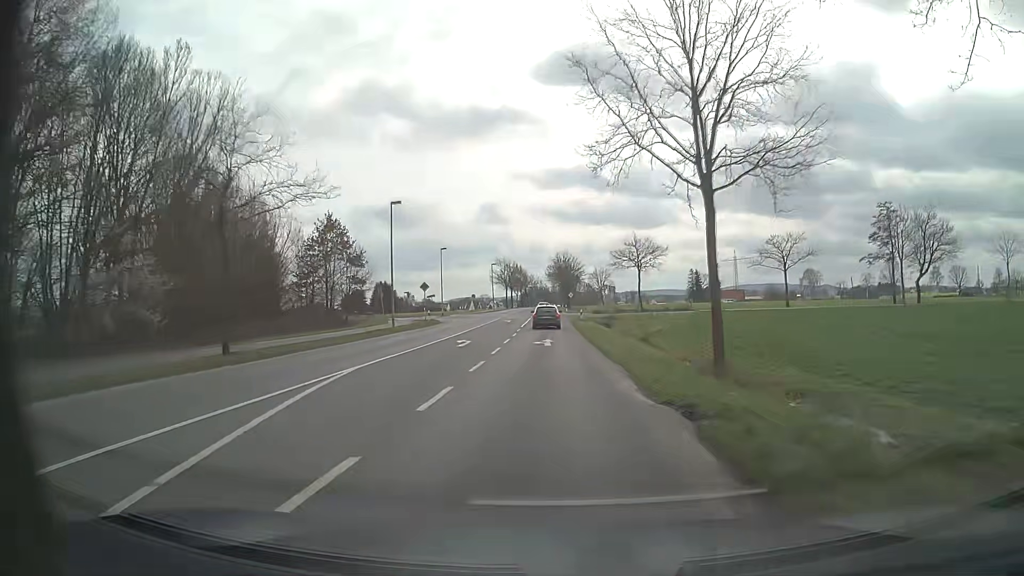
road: secondary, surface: asphalt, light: Day
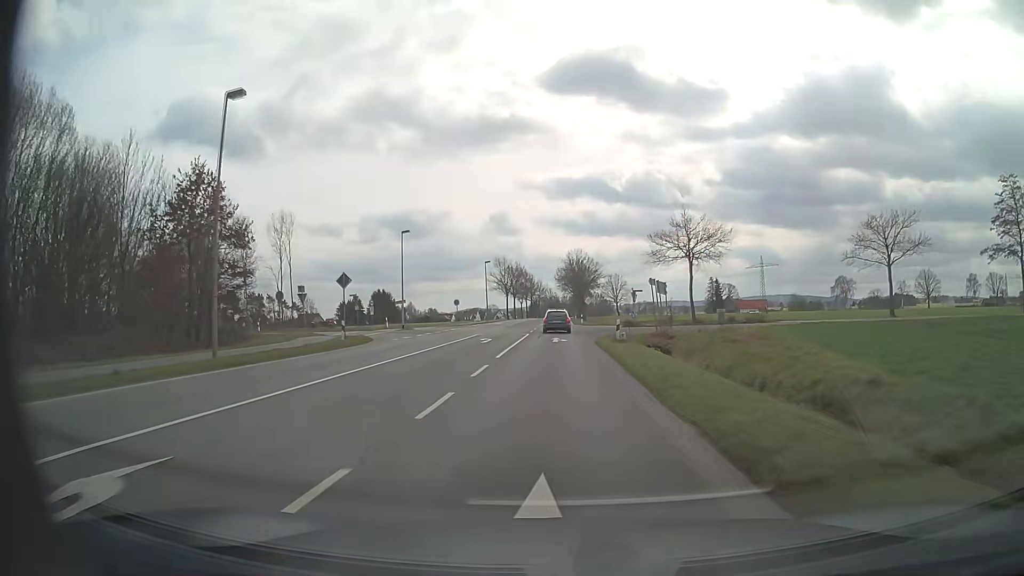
(-0.1, +24.6) m; -1°
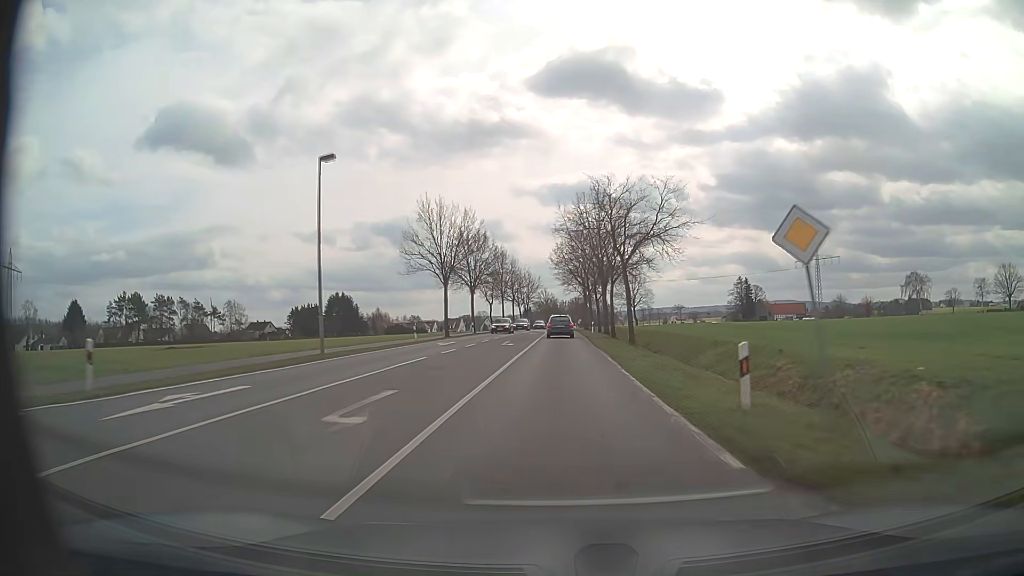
(-0.1, +61.4) m; 0°
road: tertiary
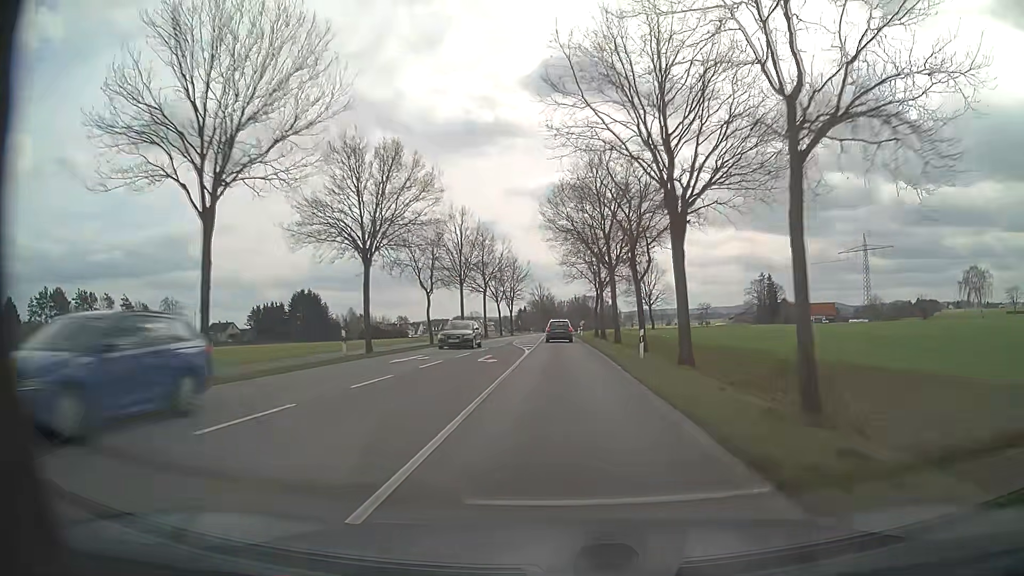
(+0.2, +36.3) m; 0°
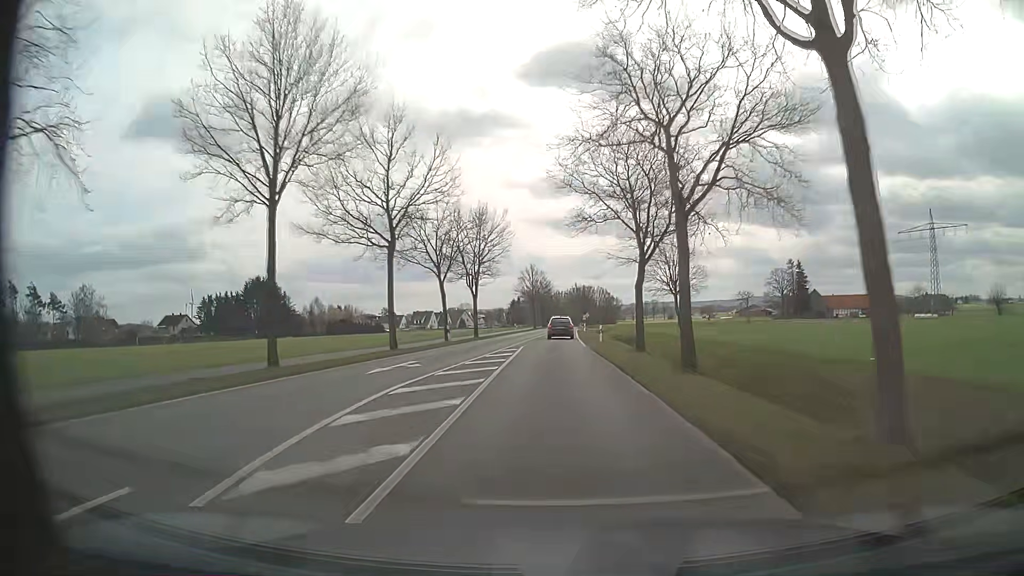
(0.0, +35.8) m; 0°
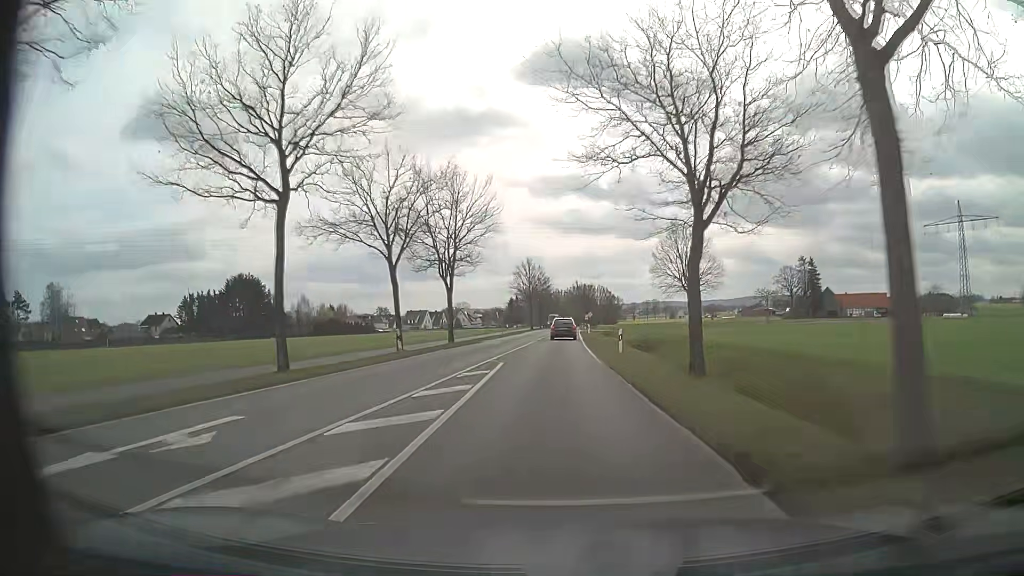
(0.0, +11.9) m; 0°
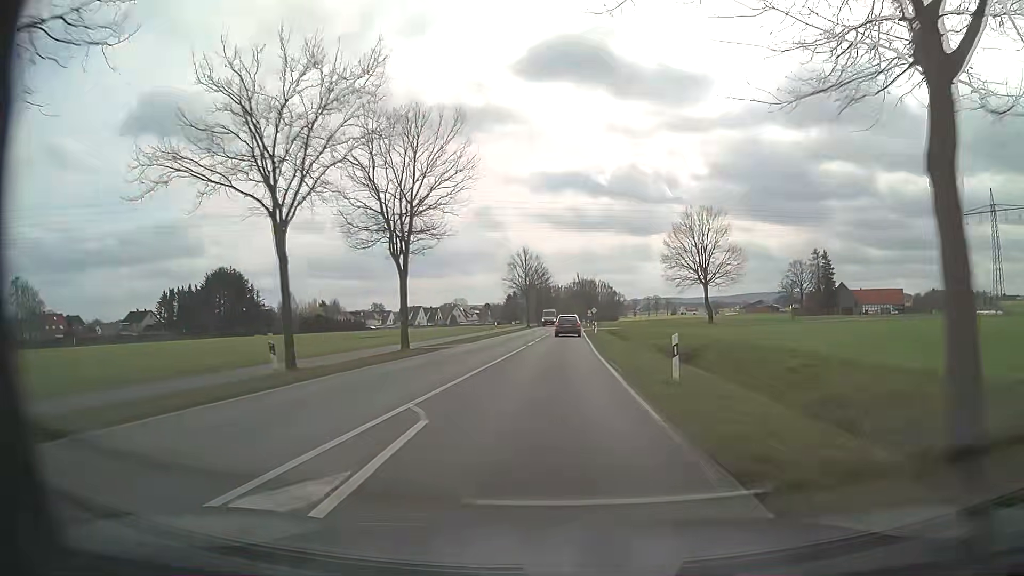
(0.0, +12.0) m; 0°
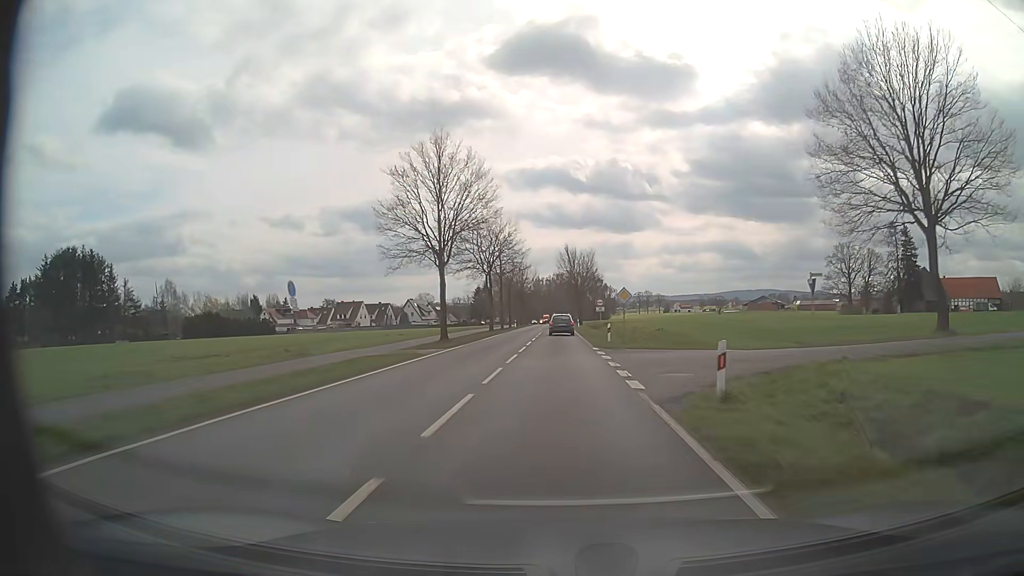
(+0.8, +60.9) m; +2°
(0, +10) (0, +20) (0, +30) (0, +40) (0, +50) (0, +60) (0, +70) (0, +80) (0, +90) (0, +100) m
